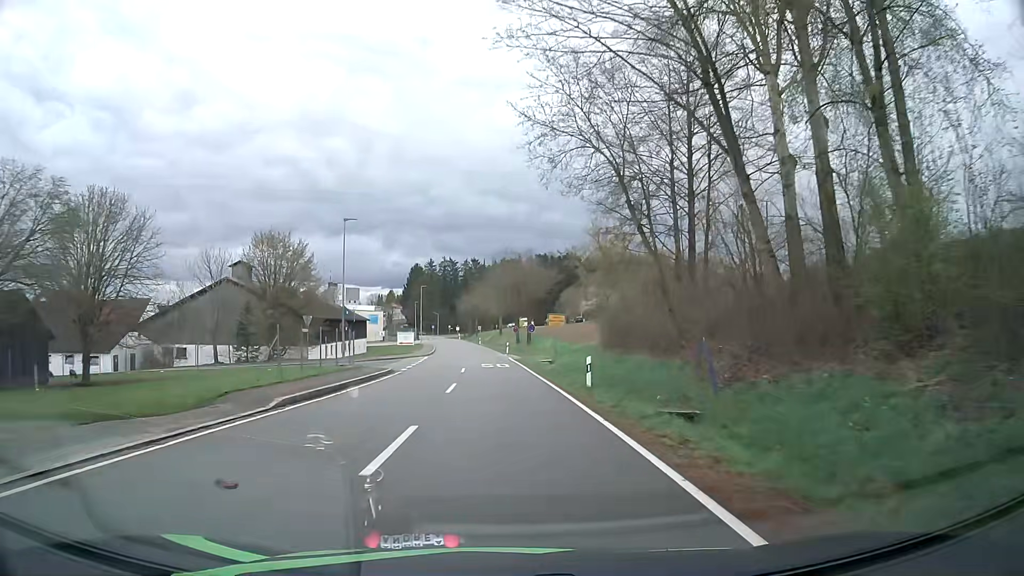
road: tertiary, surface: asphalt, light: Day
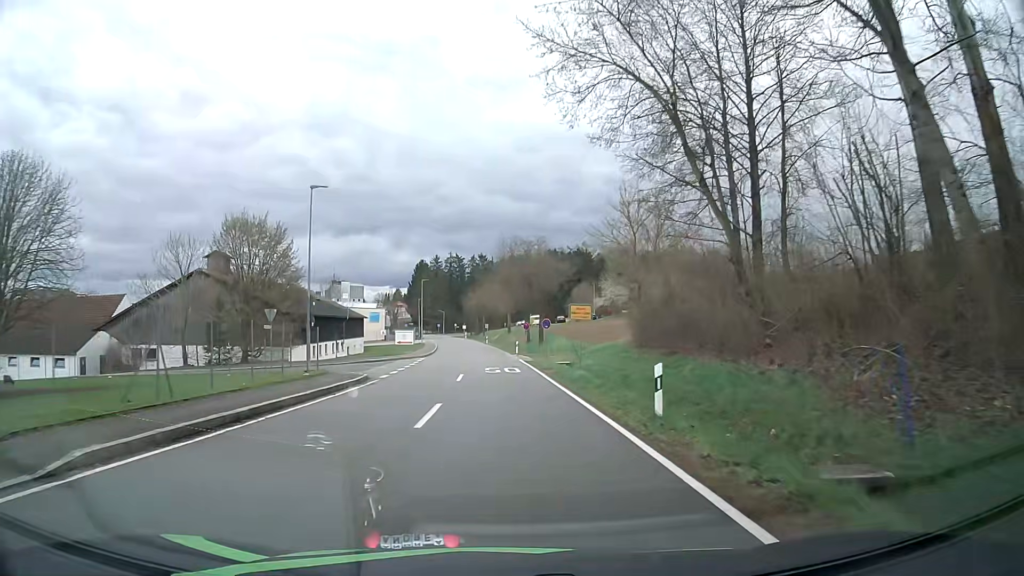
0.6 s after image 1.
(0.0, +7.9) m; -1°
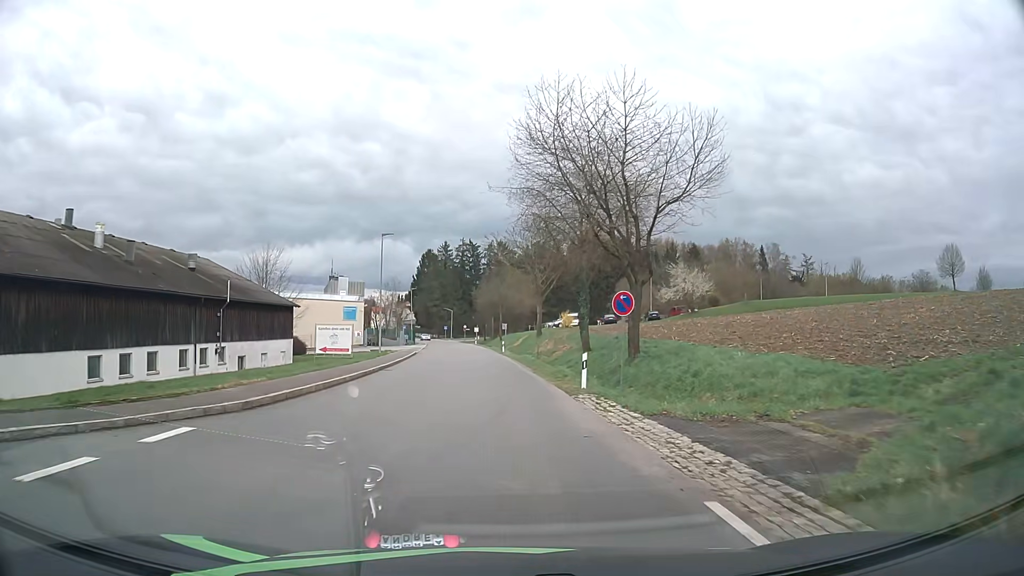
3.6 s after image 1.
(-0.6, +38.5) m; -2°
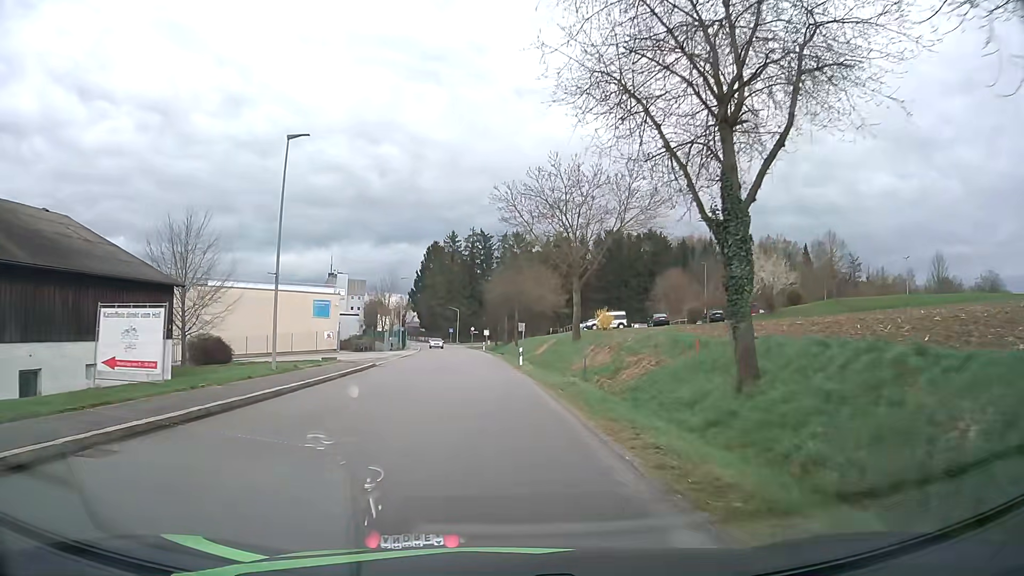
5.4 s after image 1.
(-0.1, +22.7) m; -1°
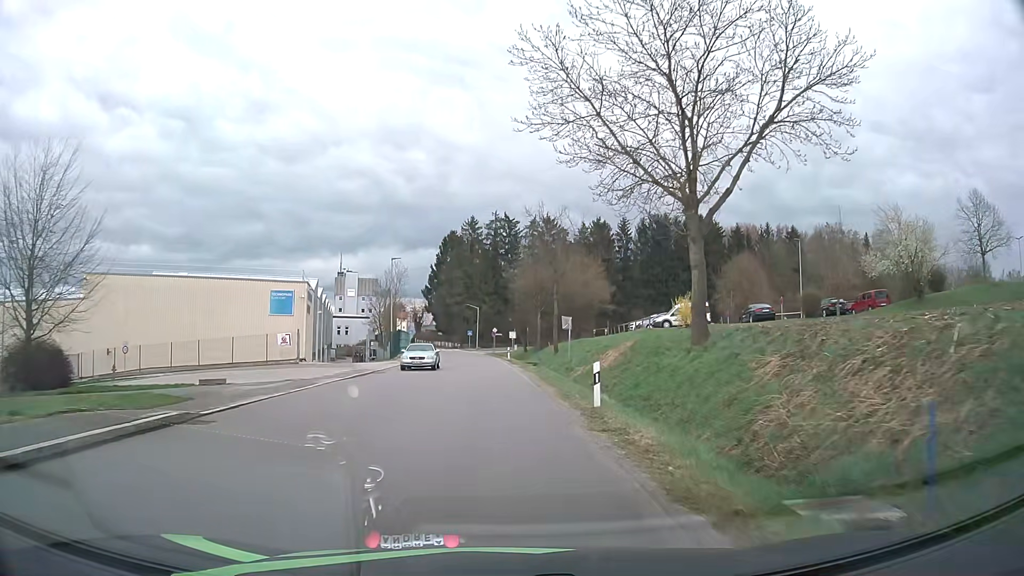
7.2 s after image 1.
(-0.4, +22.2) m; -2°
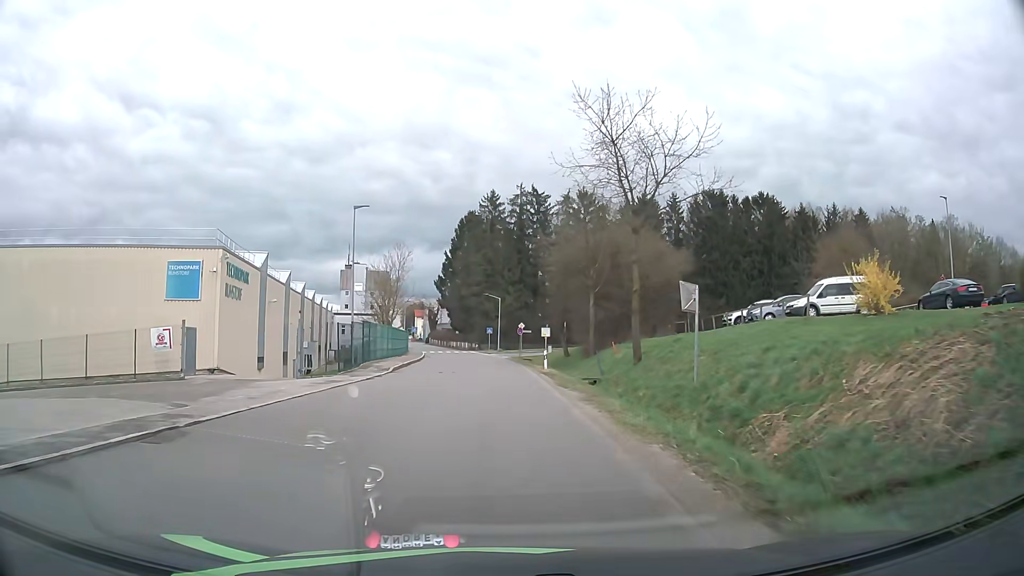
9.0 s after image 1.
(-0.4, +21.7) m; -2°
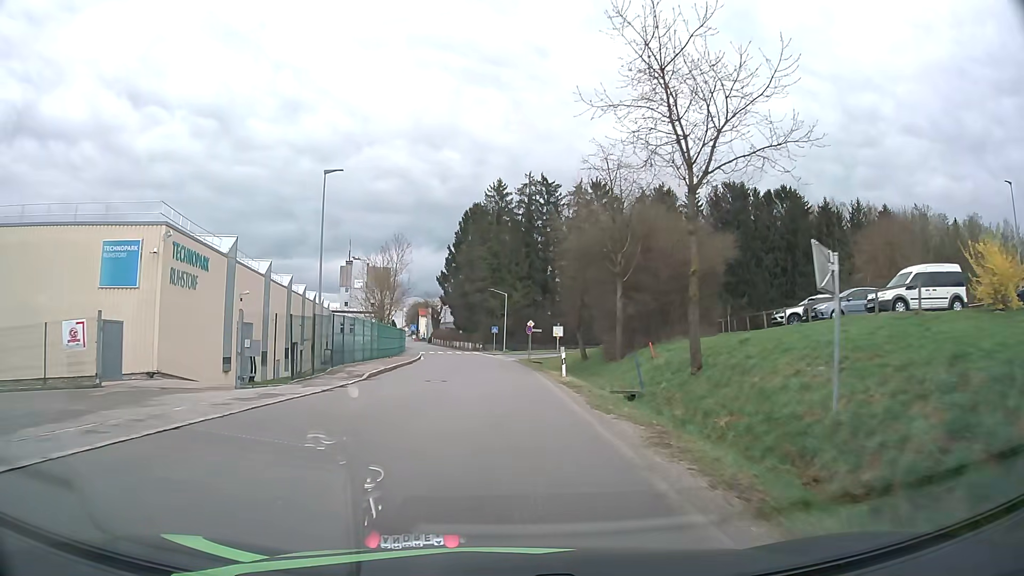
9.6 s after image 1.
(0.0, +7.1) m; 0°
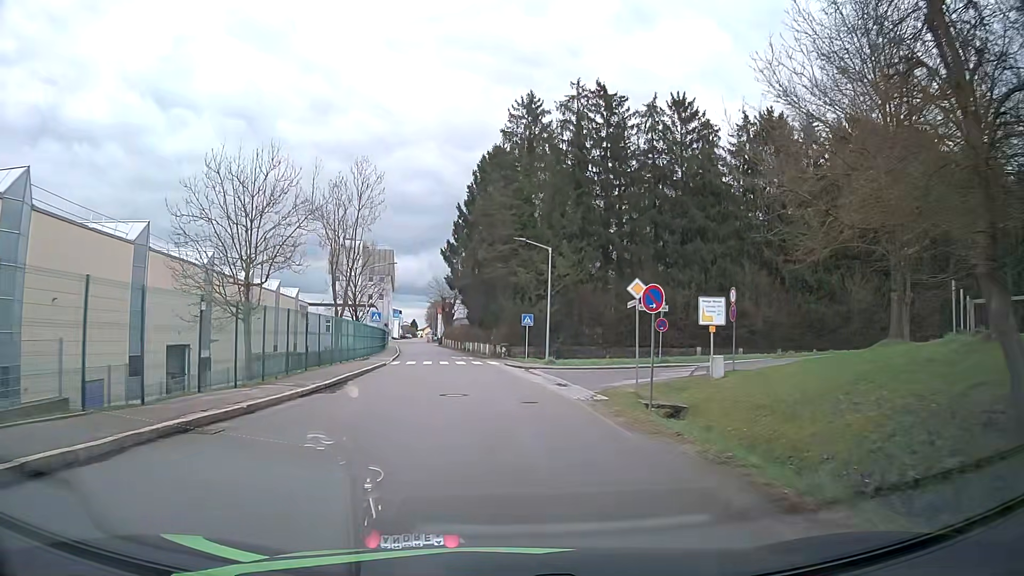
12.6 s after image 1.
(-0.9, +34.6) m; -2°
(0, +10) (-1, +20) (-1, +30) (-2, +40) (-4, +50) (-5, +60) (-7, +70) (-9, +79) (-10, +89) (-12, +99) m
